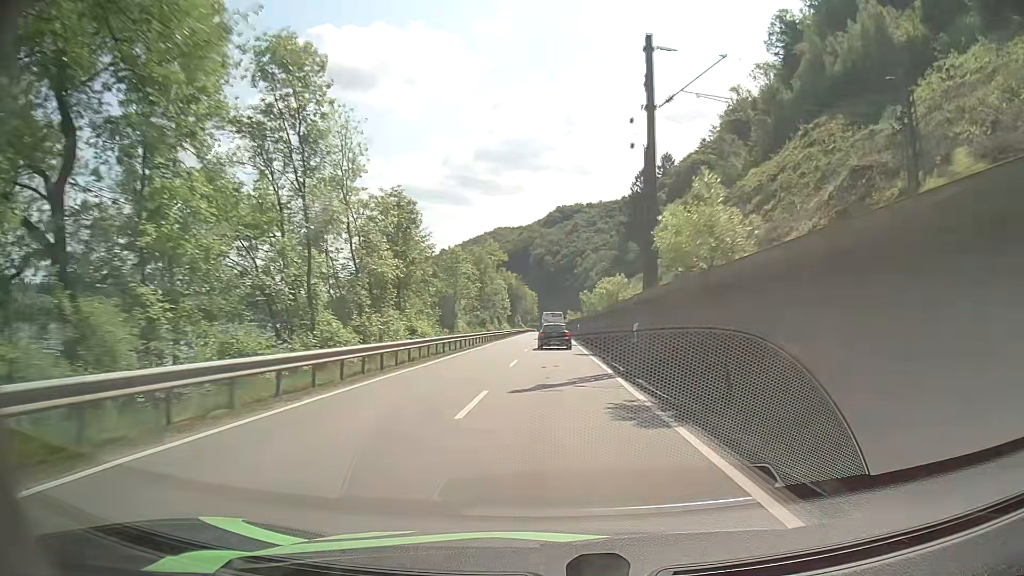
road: primary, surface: asphalt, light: Day
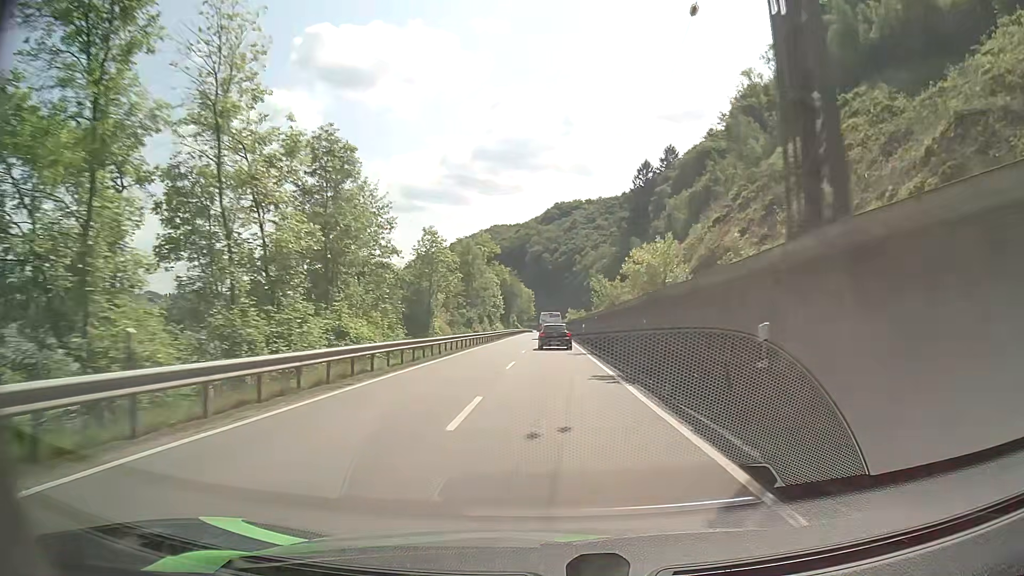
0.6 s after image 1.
(0.0, +13.0) m; 0°
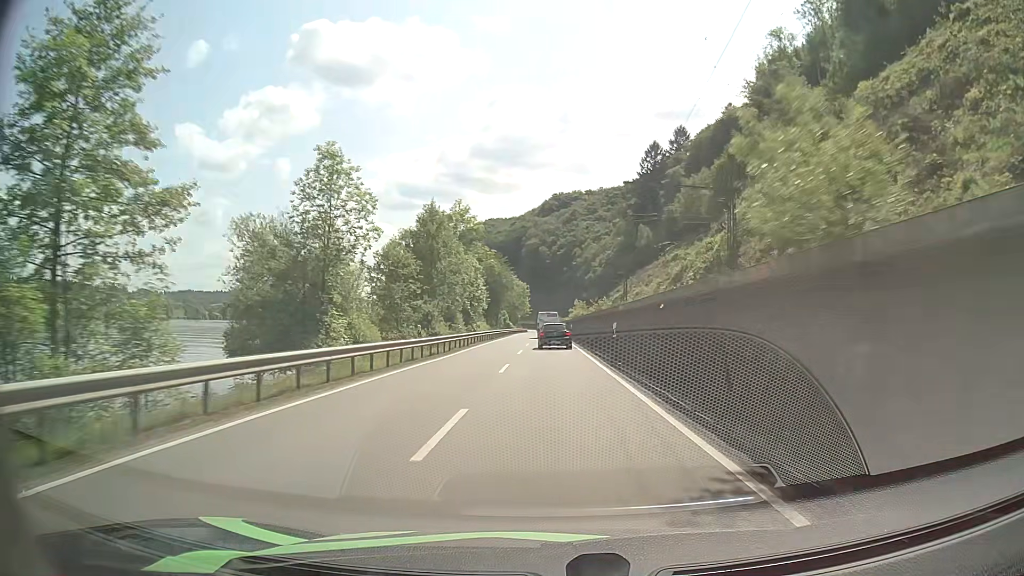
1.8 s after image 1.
(0.0, +25.9) m; 0°
(0, +10) (0, +20) (0, +30) (0, +40) (0, +50) (0, +60) (0, +70) (0, +80) (0, +90) (0, +100) m
